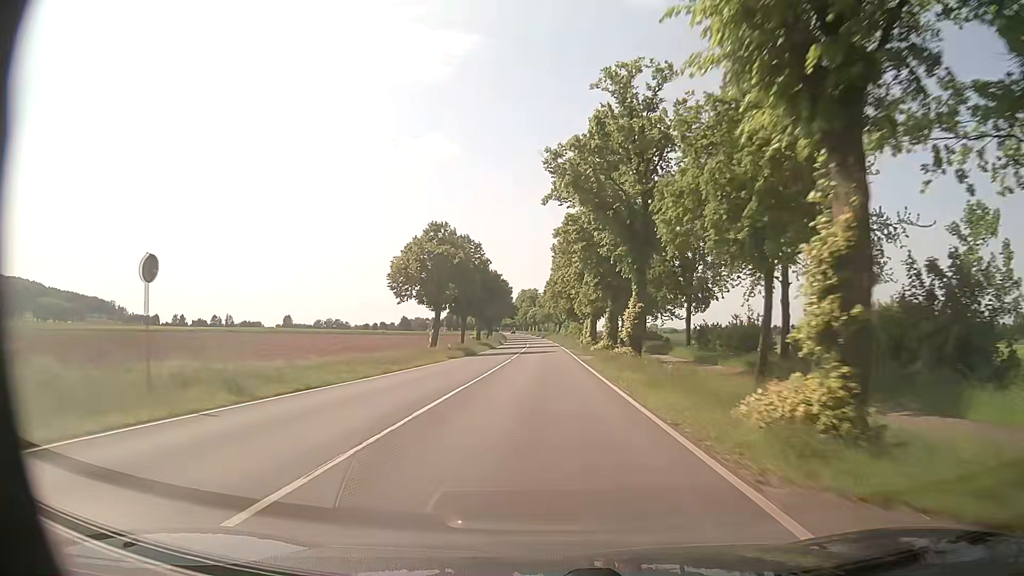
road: primary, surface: asphalt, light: Day
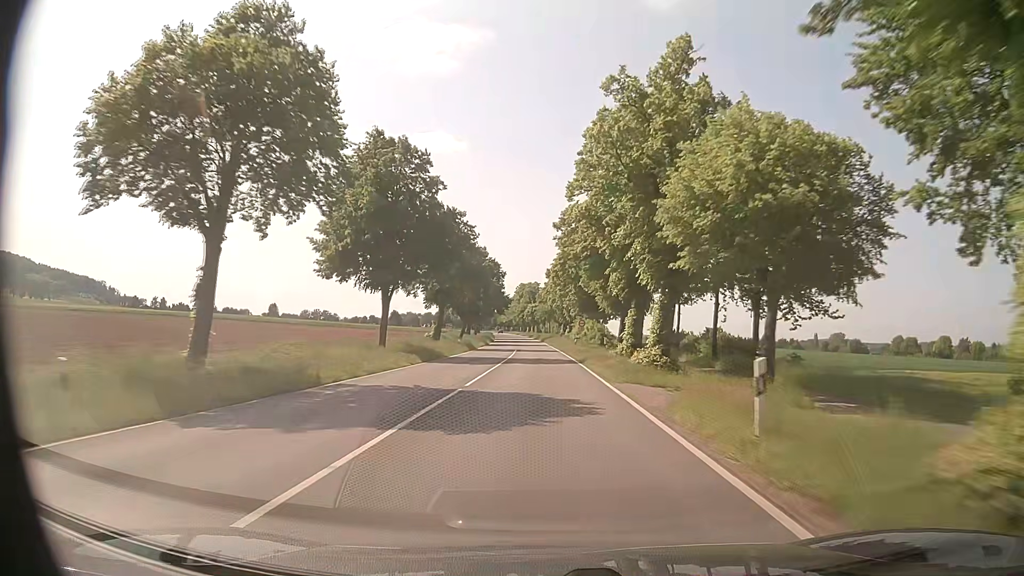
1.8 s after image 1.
(-0.1, +42.6) m; 0°
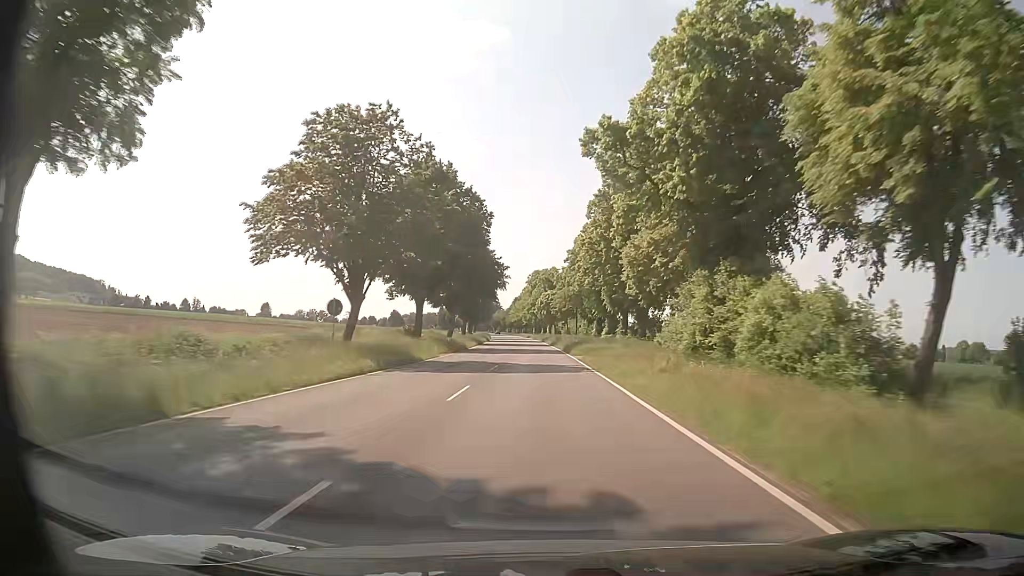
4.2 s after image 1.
(-0.7, +59.7) m; -1°
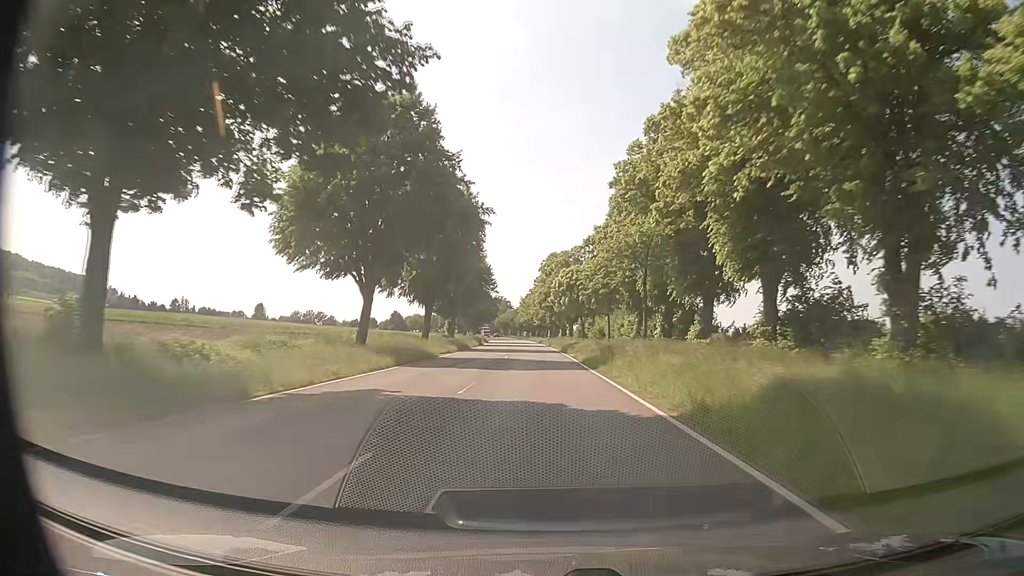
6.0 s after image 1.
(-0.5, +46.5) m; -1°
(0, +10) (0, +20) (0, +30) (-1, +40) (-1, +50) (-1, +60) (-2, +70) (-2, +80) (-2, +90) (-3, +100) m
